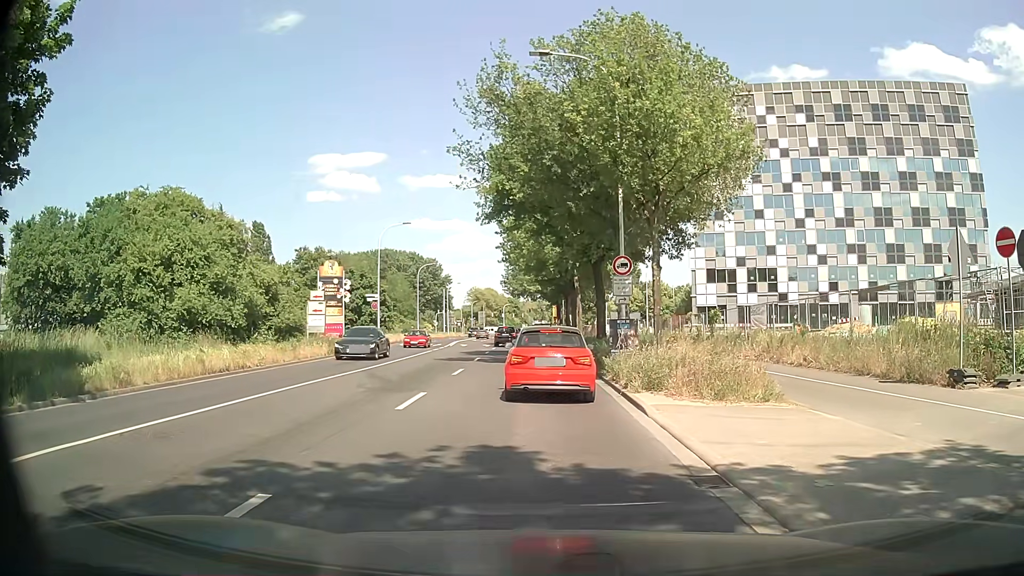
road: secondary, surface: asphalt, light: Day
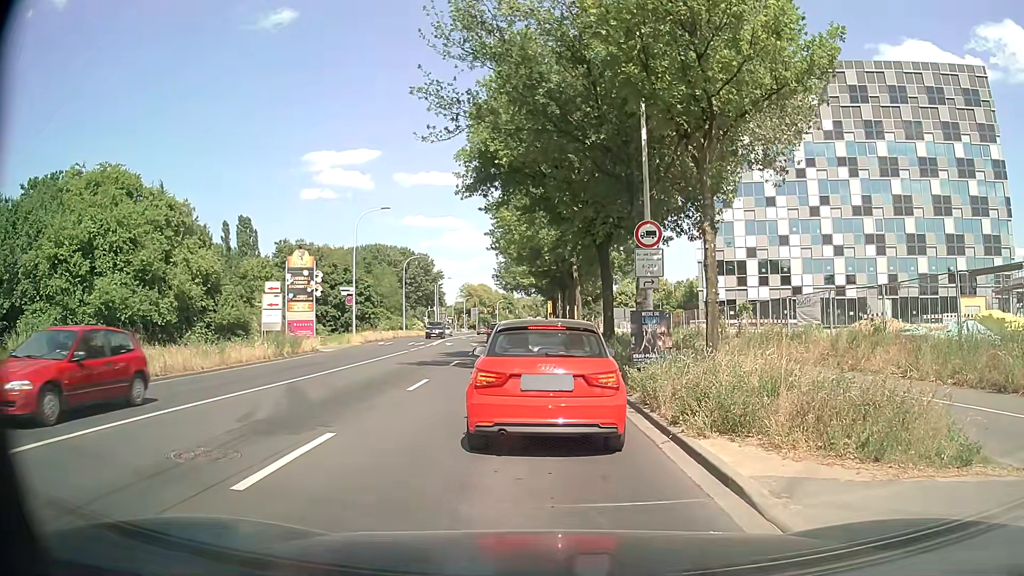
(0.0, +6.0) m; -1°
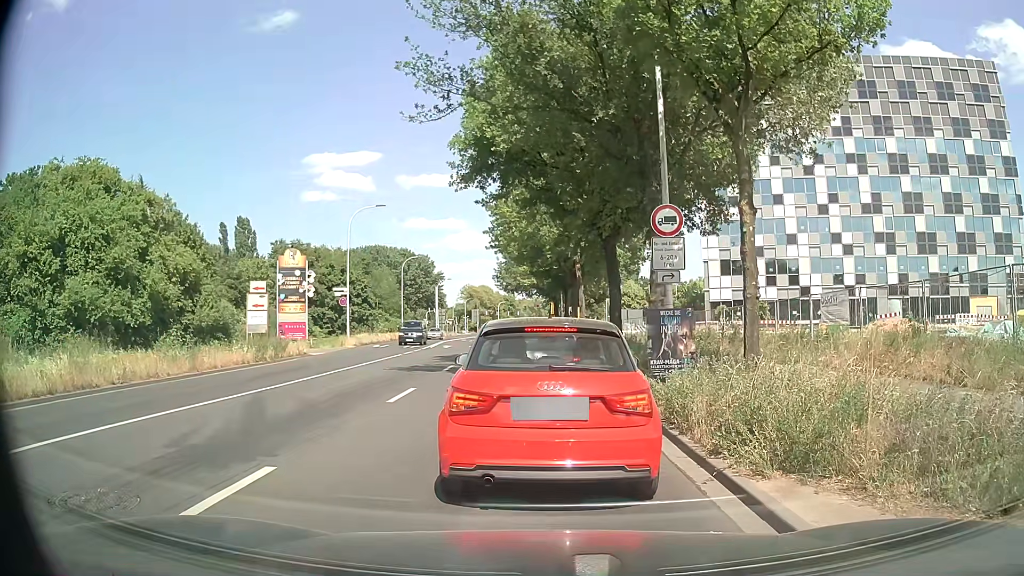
(+0.1, +1.9) m; +2°
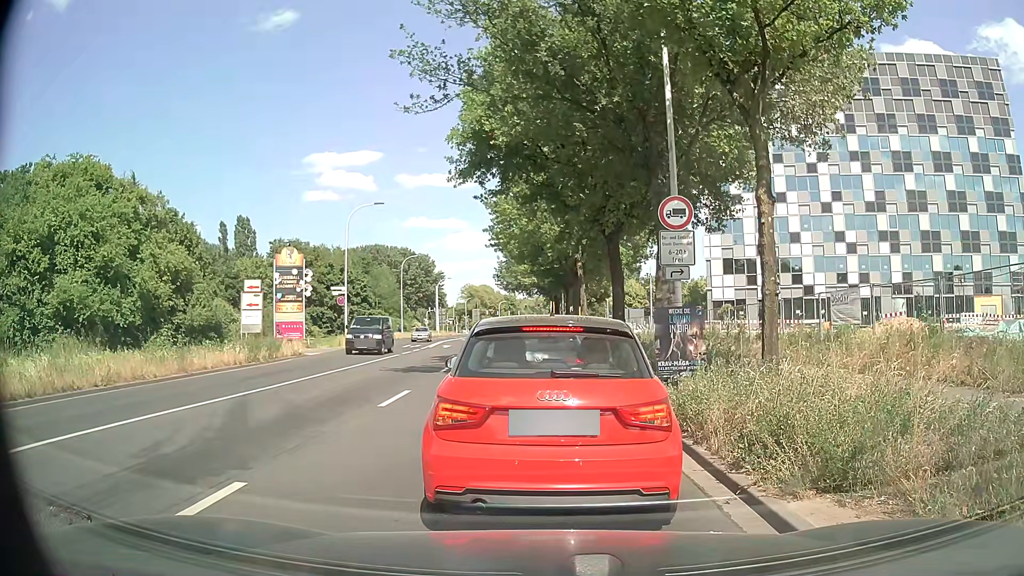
(0.0, +0.7) m; 0°
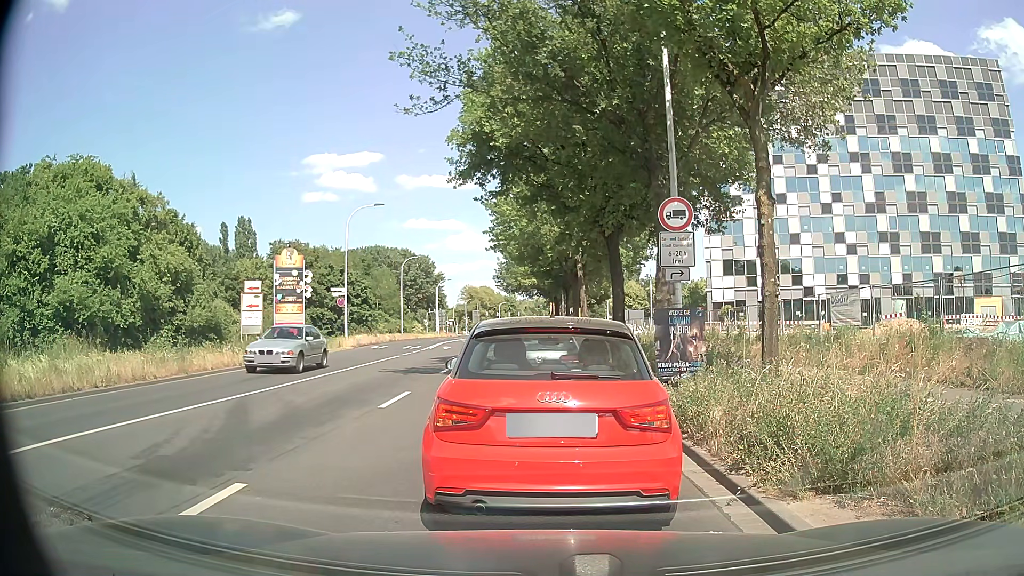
(0.0, +0.1) m; 0°
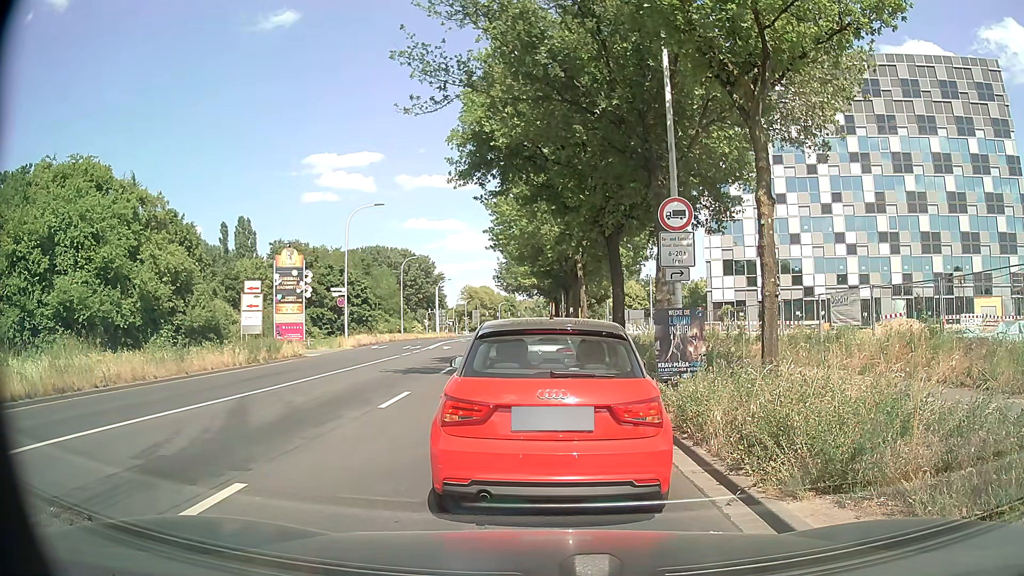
(0.0, 0.0) m; 0°
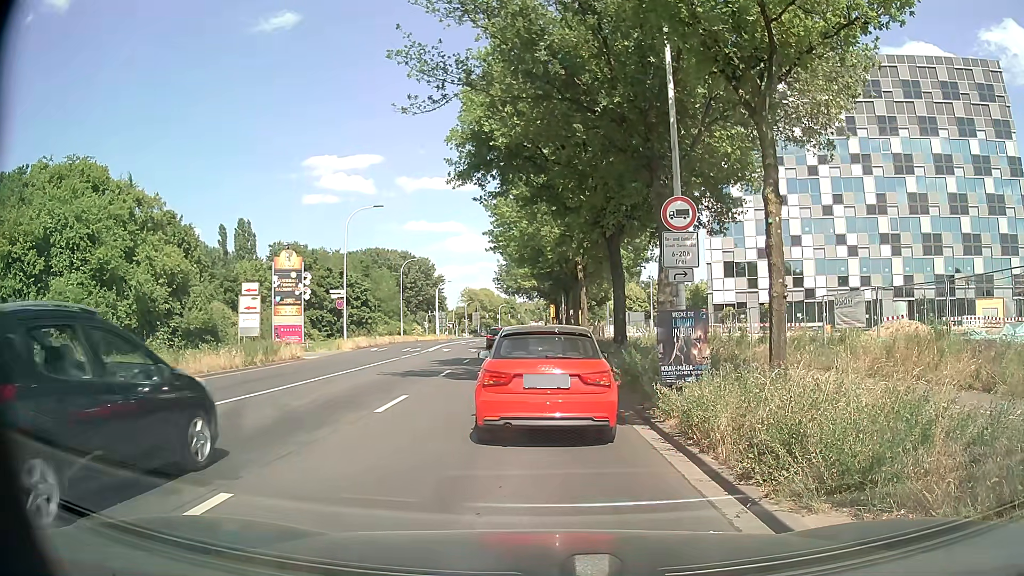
(0.0, +0.3) m; 0°
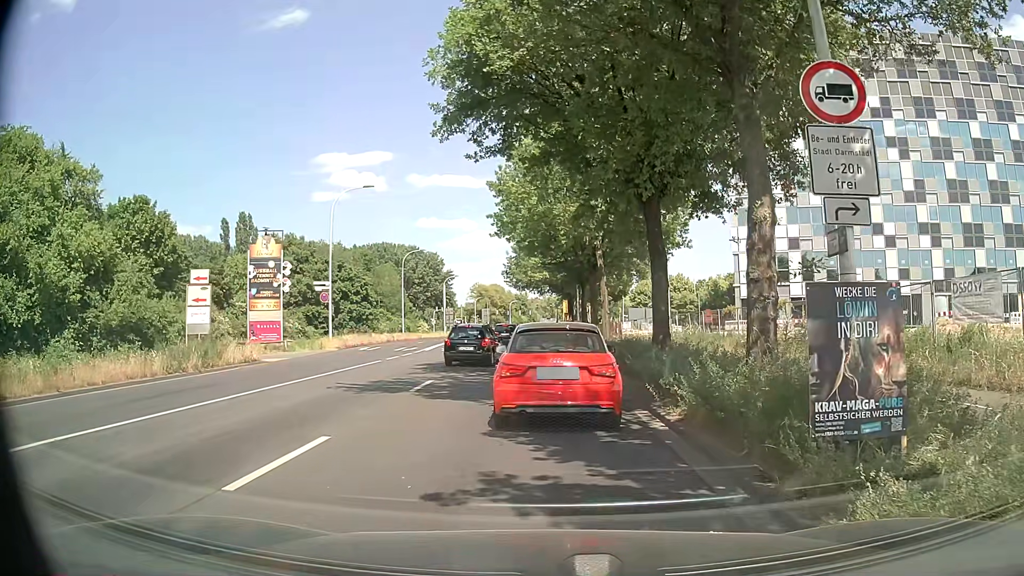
(-0.1, +6.1) m; -2°
